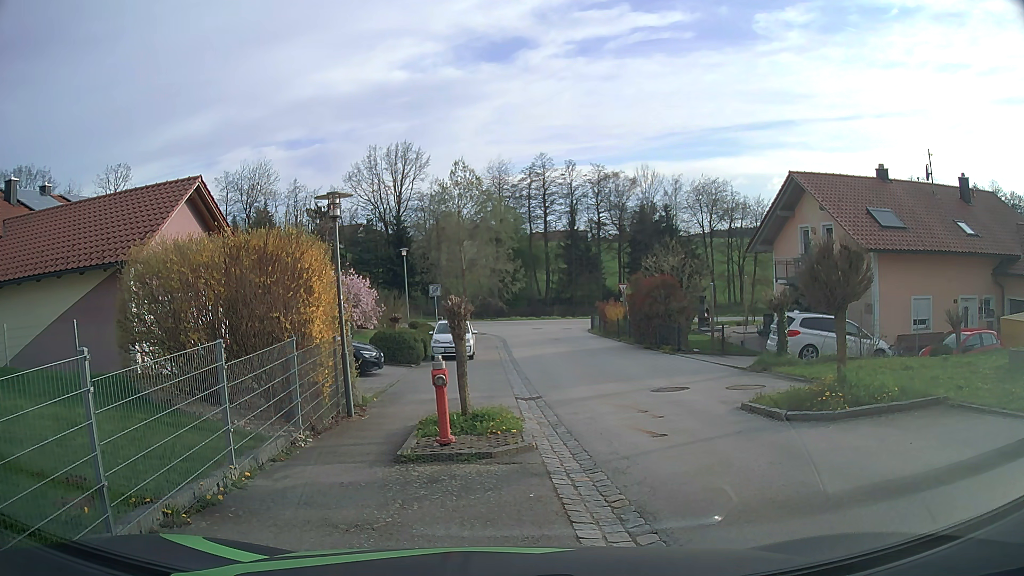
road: secondary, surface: asphalt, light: Day
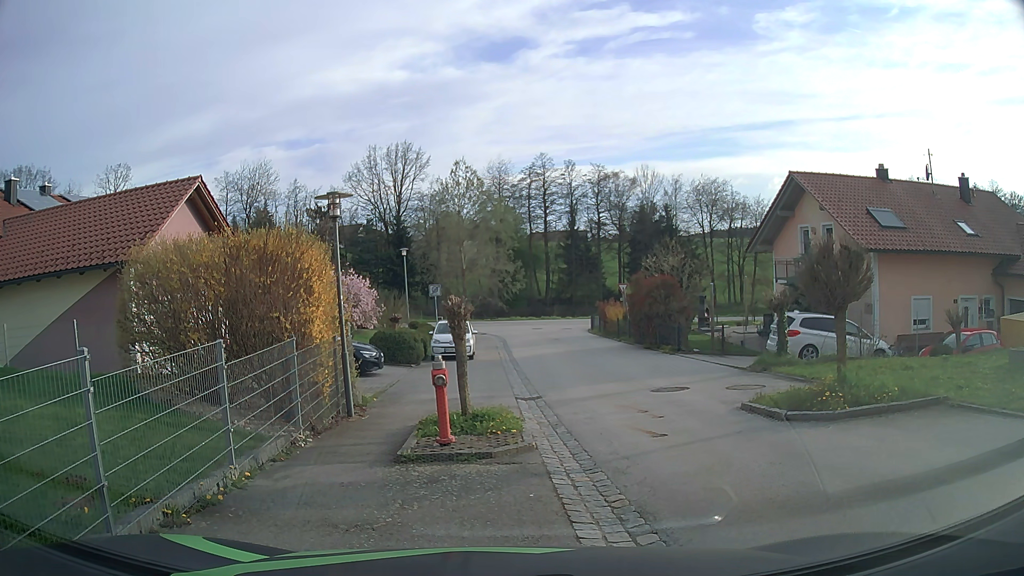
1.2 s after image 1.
(0.0, 0.0) m; 0°
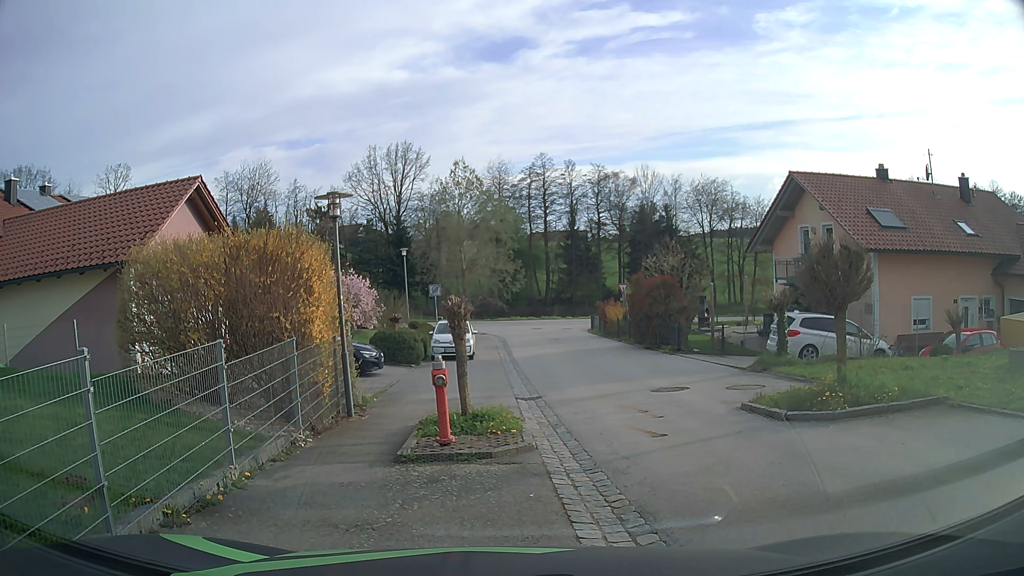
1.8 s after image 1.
(0.0, 0.0) m; 0°
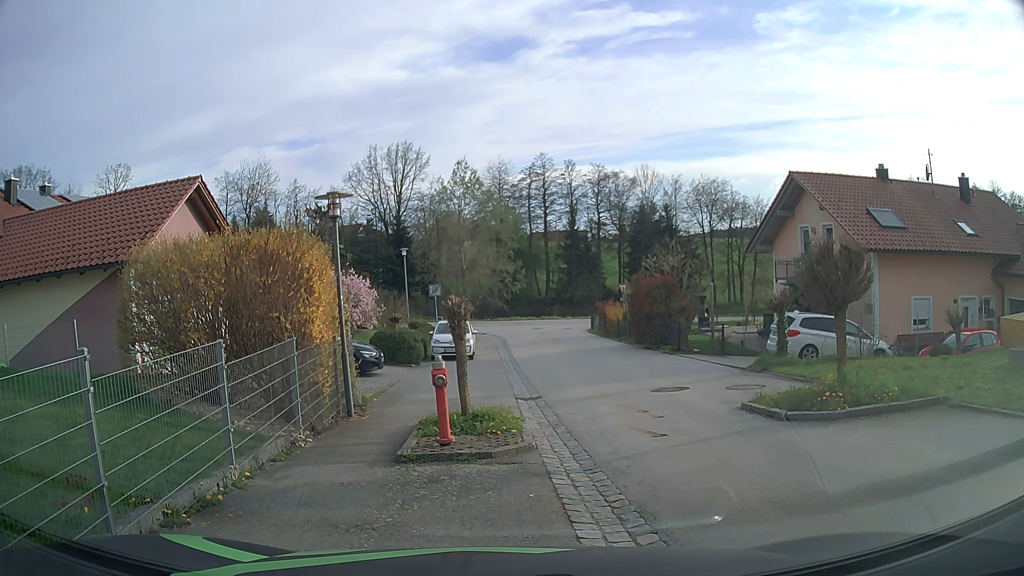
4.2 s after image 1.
(0.0, 0.0) m; 0°
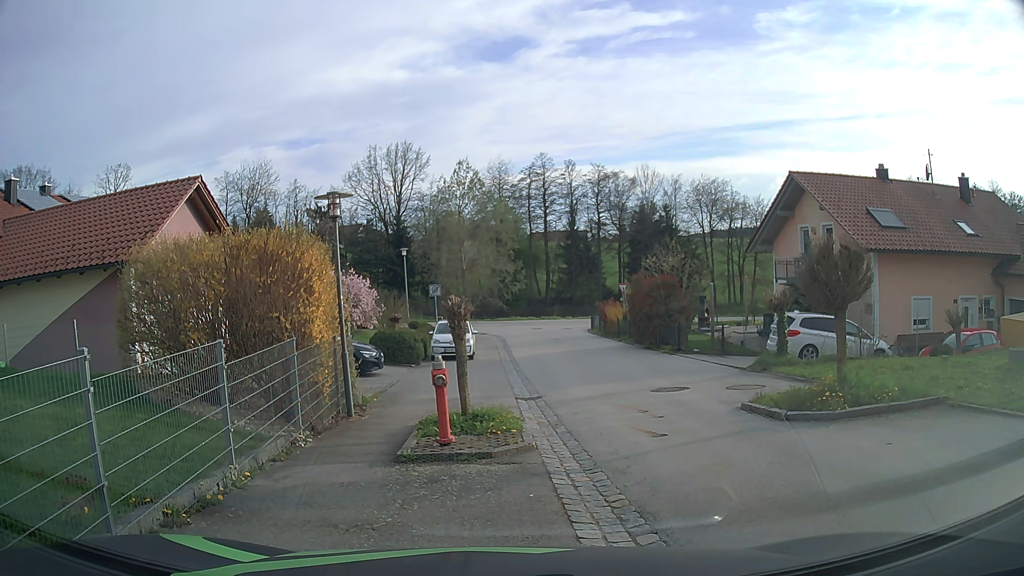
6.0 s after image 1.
(0.0, 0.0) m; 0°
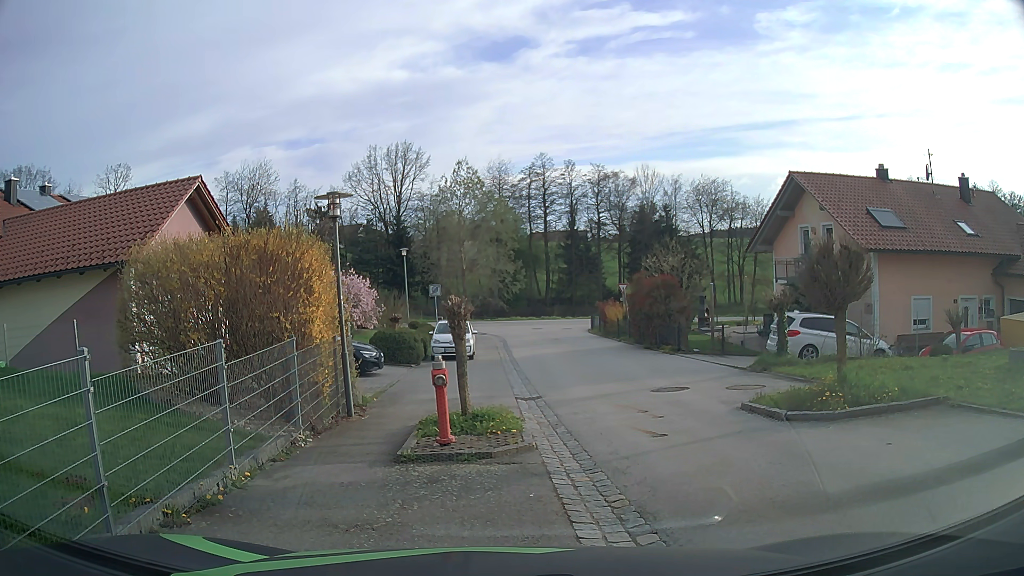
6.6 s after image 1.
(0.0, 0.0) m; 0°
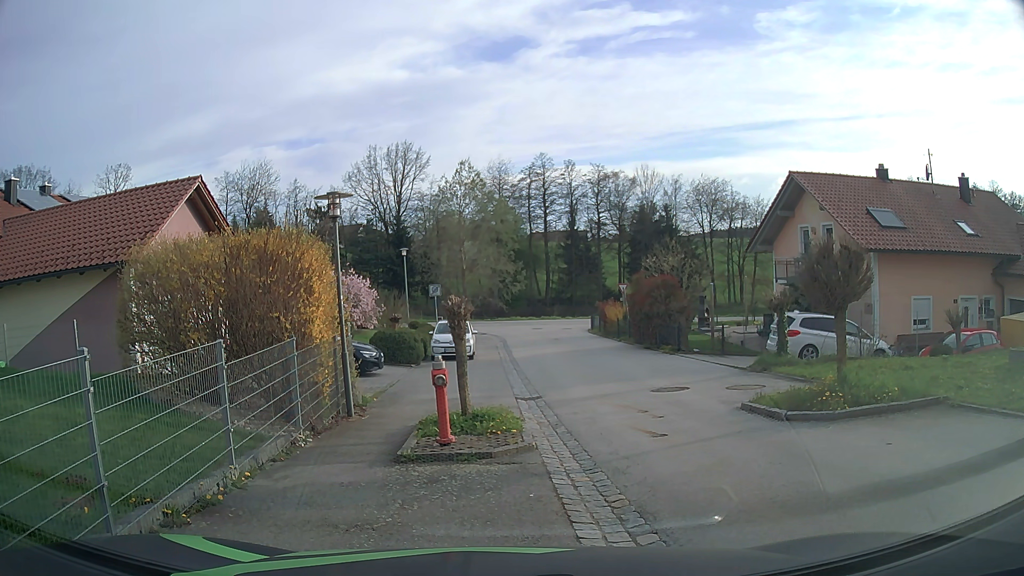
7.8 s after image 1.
(0.0, 0.0) m; 0°
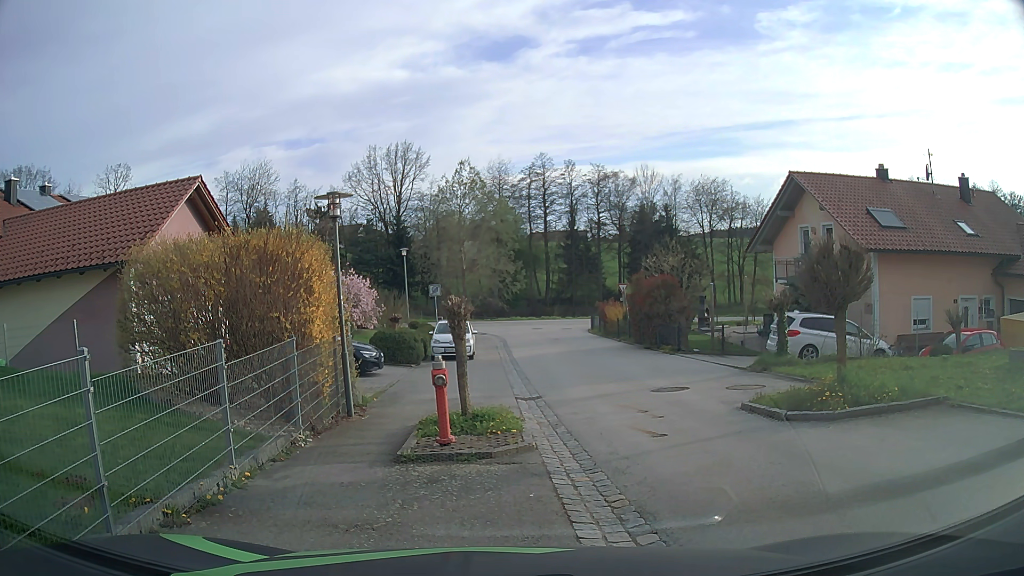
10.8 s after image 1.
(0.0, 0.0) m; 0°
